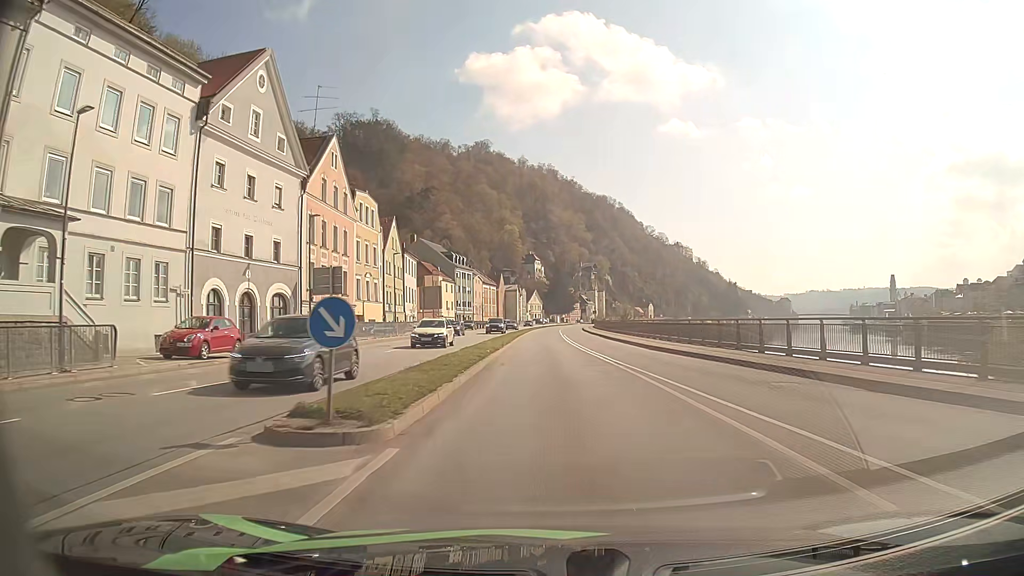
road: primary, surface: asphalt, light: Day
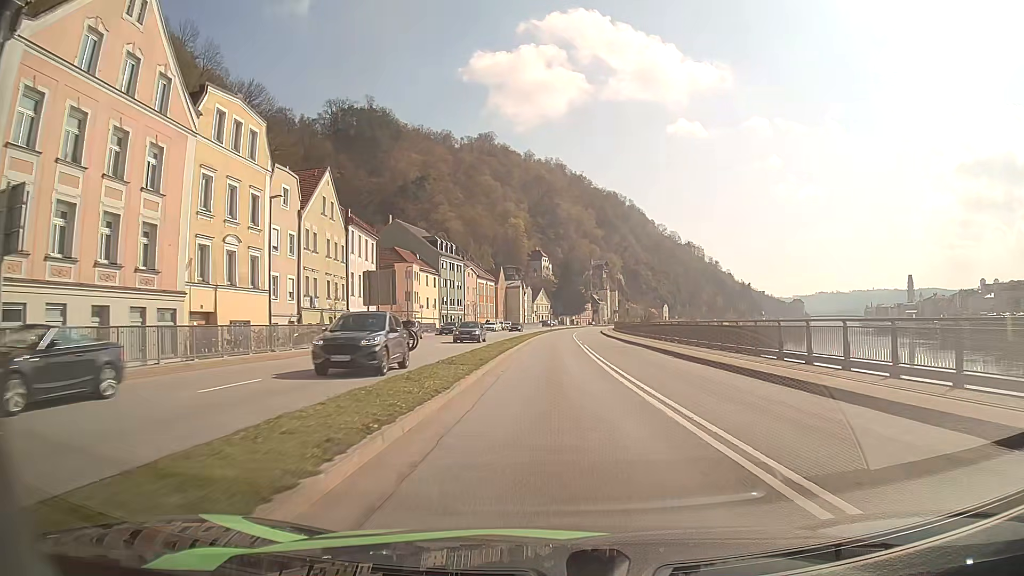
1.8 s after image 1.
(-0.3, +26.0) m; -1°
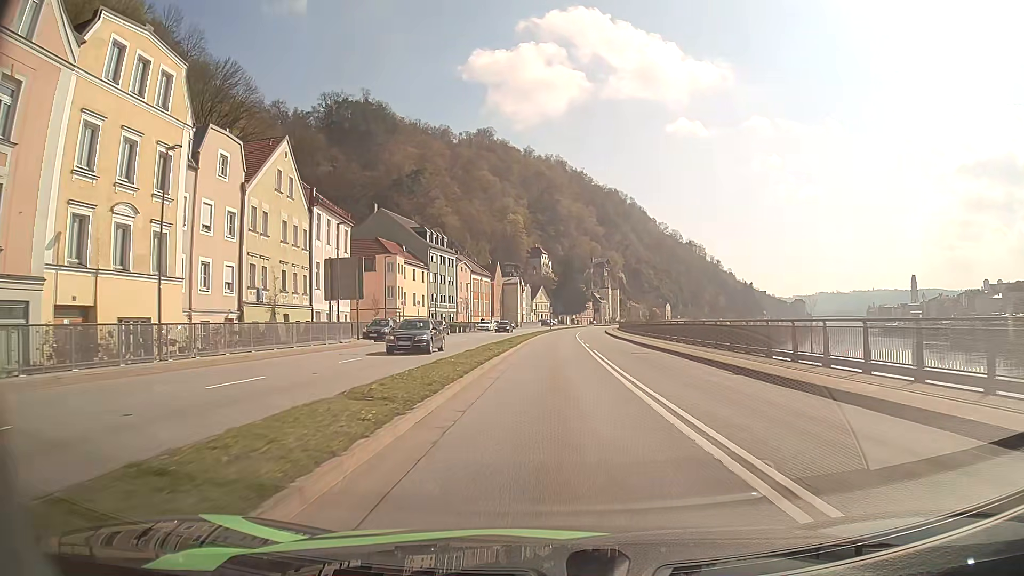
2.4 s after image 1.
(0.0, +8.8) m; 0°
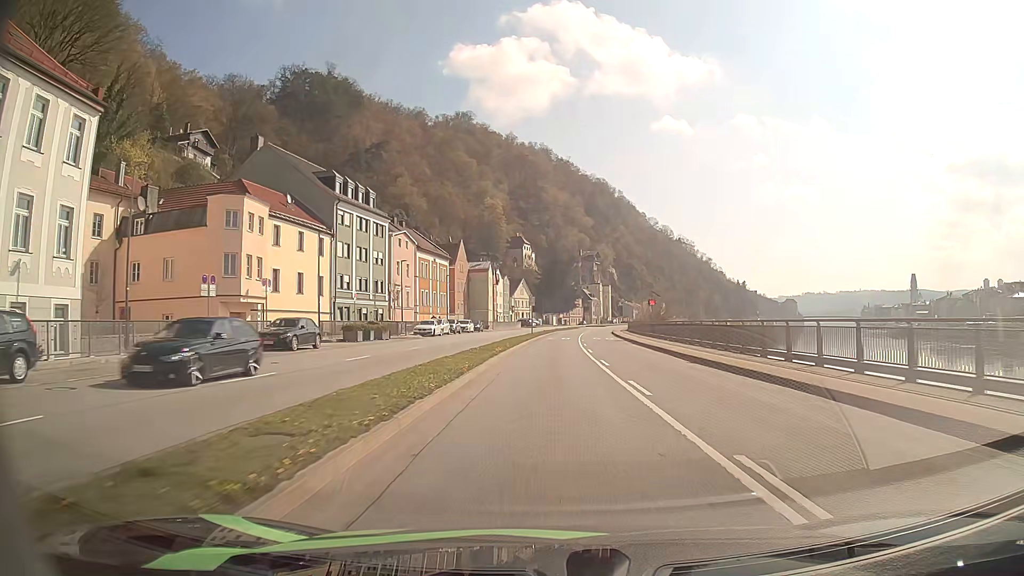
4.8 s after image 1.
(+0.2, +35.1) m; +2°
(0, +10) (0, +20) (0, +30) (+1, +40) (+1, +50) (+1, +60) (+1, +70) (+2, +80) (+3, +90) (+4, +100) m
